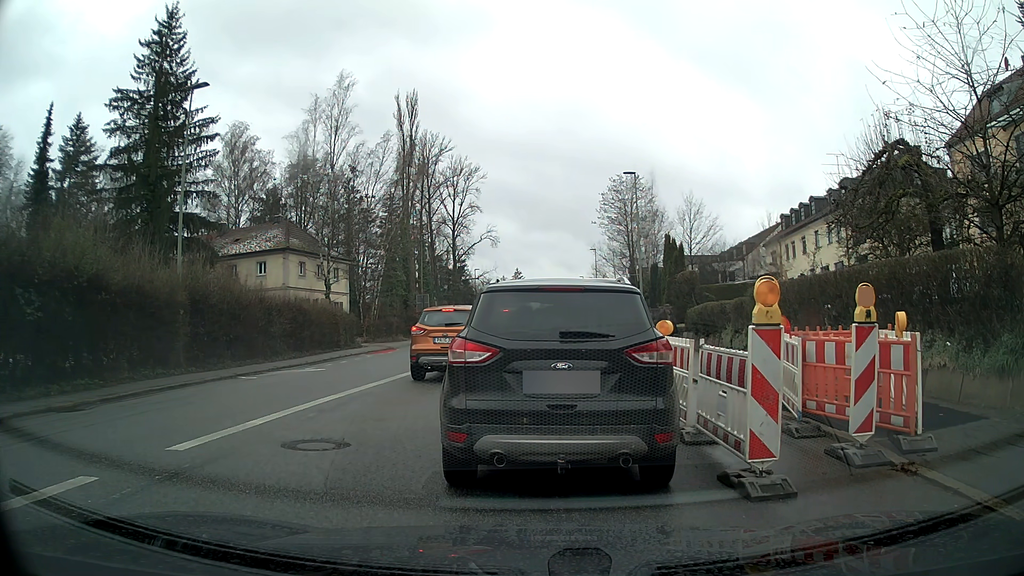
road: tertiary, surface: asphalt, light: Day
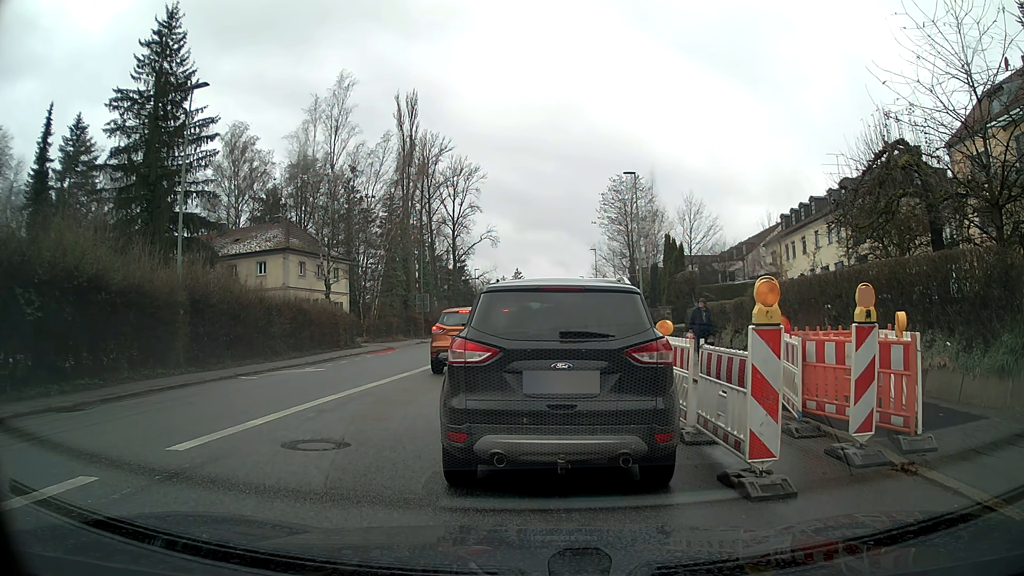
(0.0, 0.0) m; 0°
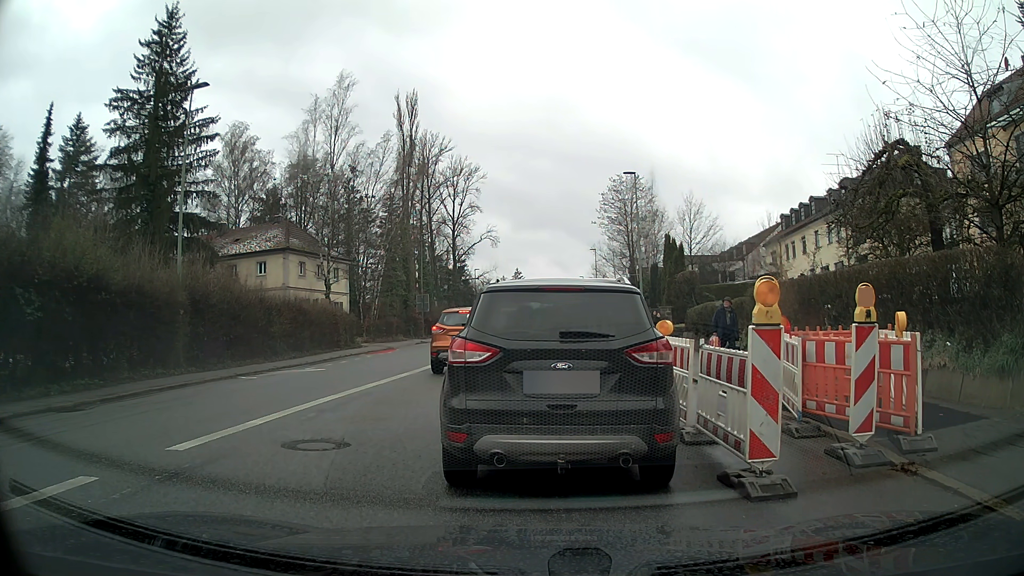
(0.0, 0.0) m; 0°
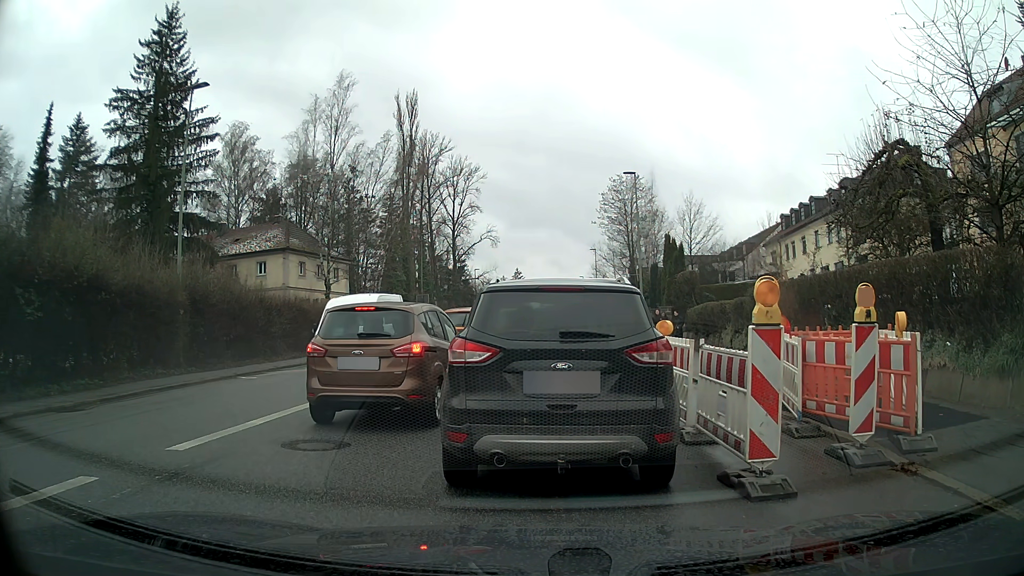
(0.0, 0.0) m; 0°
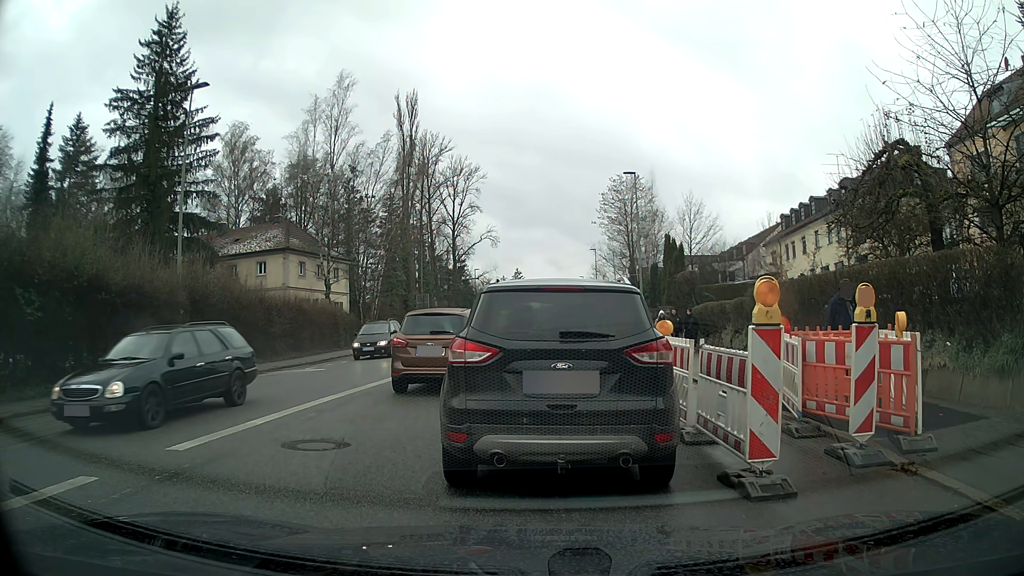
(0.0, 0.0) m; 0°
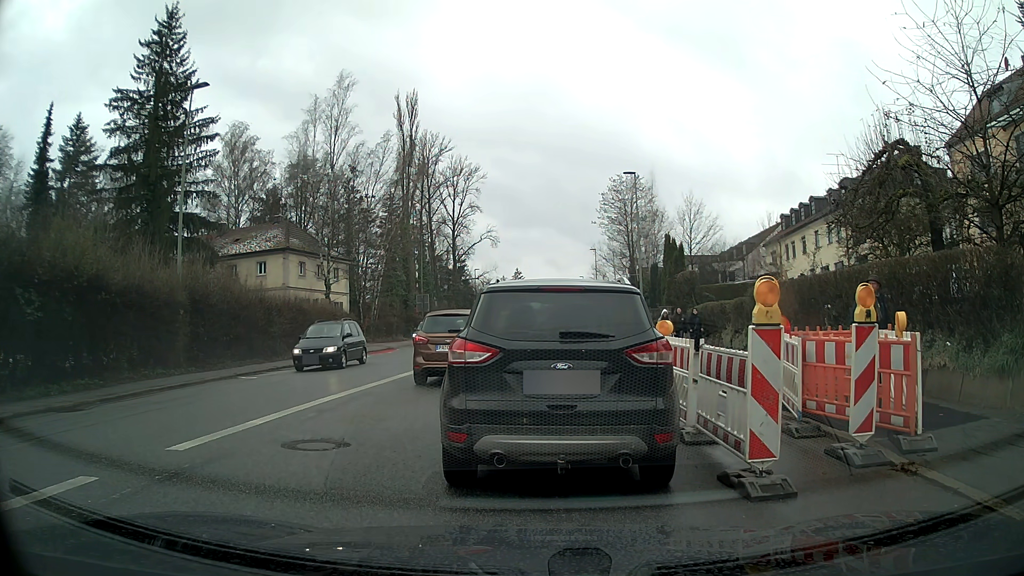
(0.0, 0.0) m; 0°
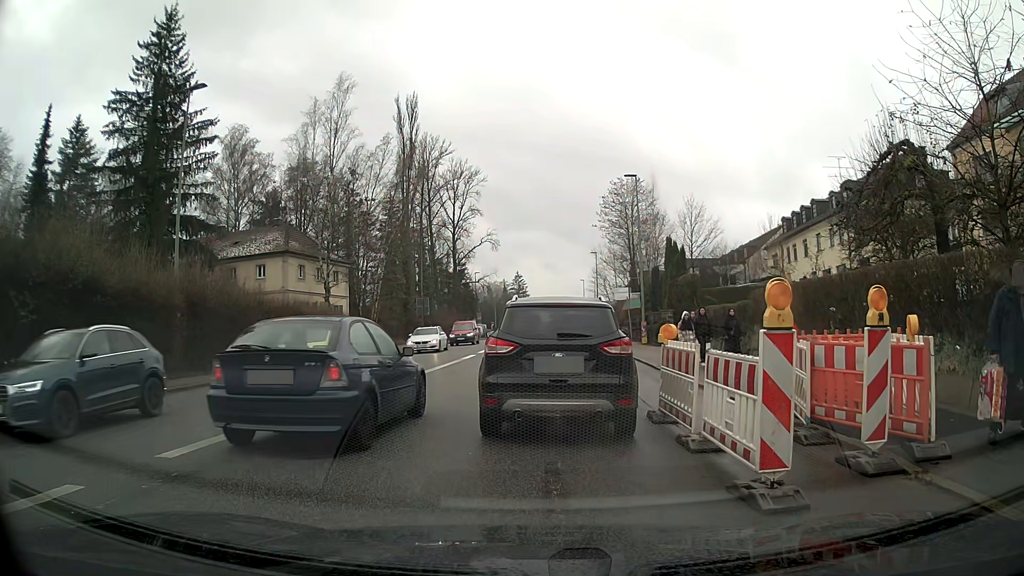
(0.0, +0.3) m; 0°
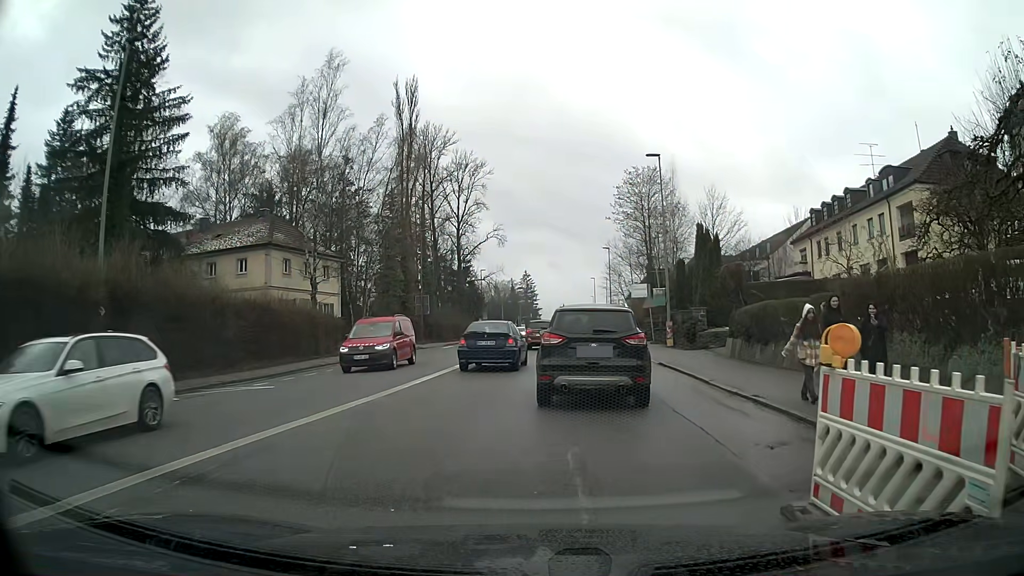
(-0.1, +5.5) m; -1°
(+1, +10) (+2, +20) (+3, +30) (+3, +40) (+3, +50) (+4, +60) (+4, +70) (+5, +80) (+5, +90) (+6, +100) m
